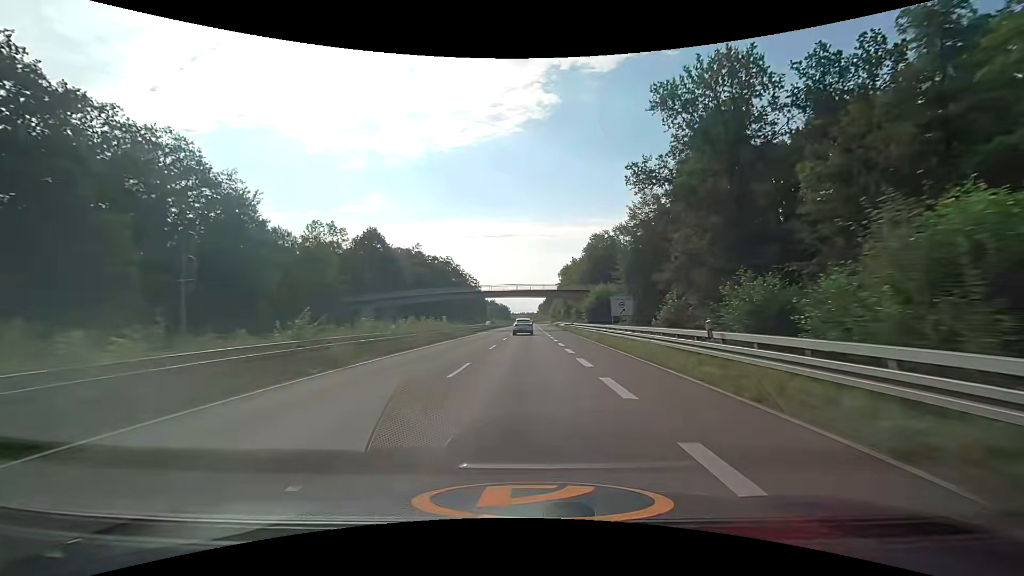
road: trunk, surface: asphalt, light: Day
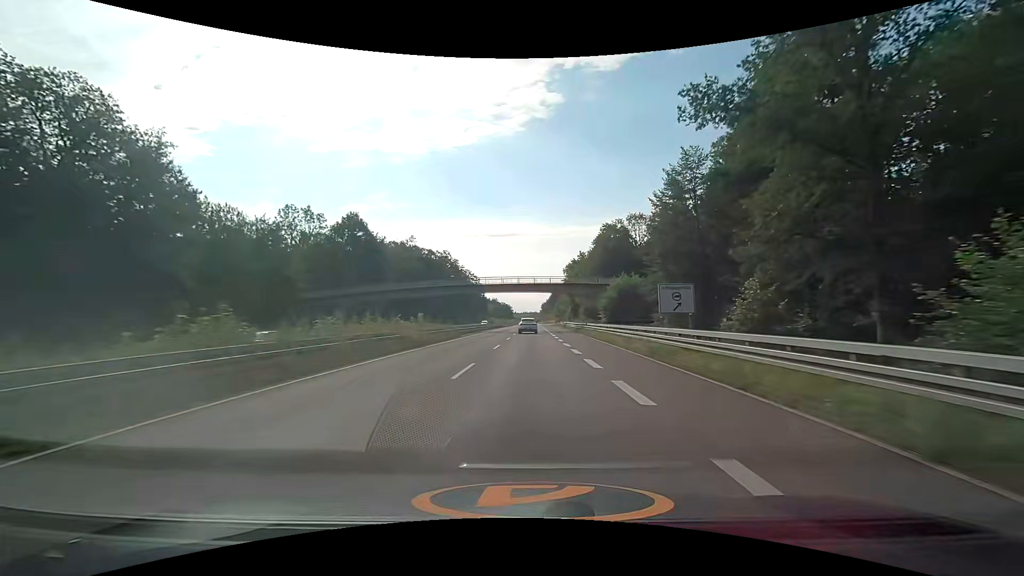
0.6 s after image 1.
(-0.1, +12.5) m; 0°
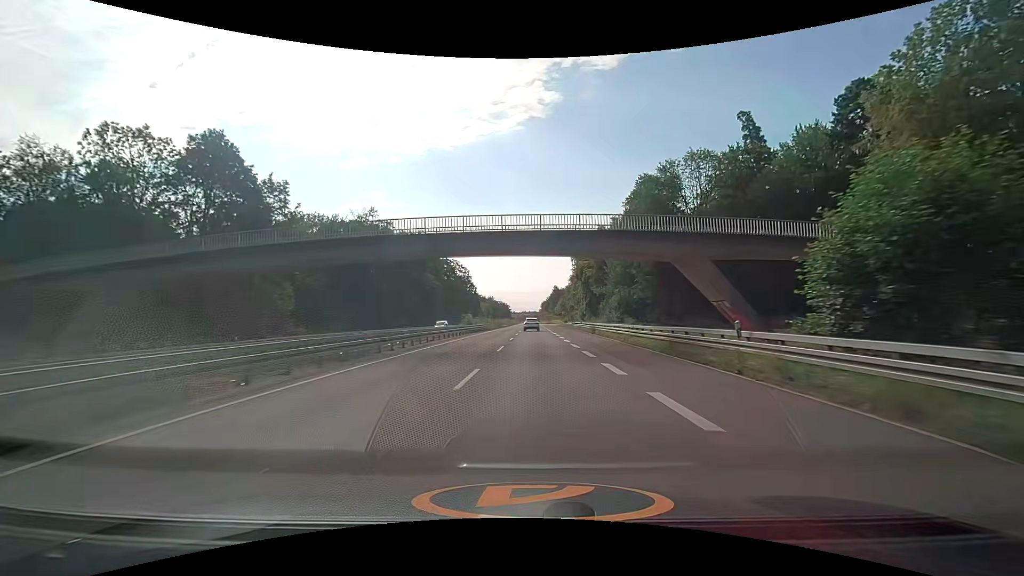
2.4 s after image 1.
(0.0, +37.6) m; 0°
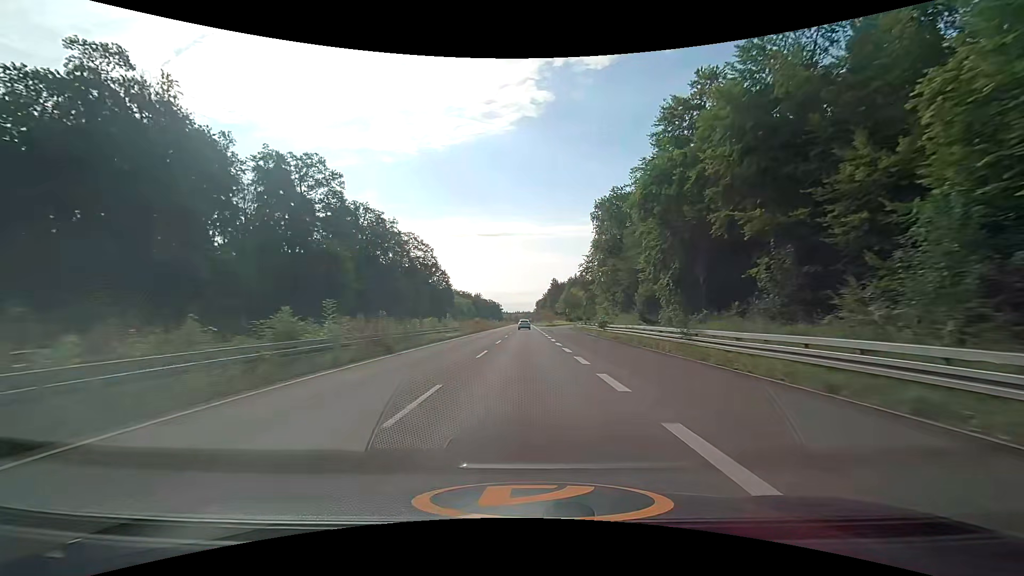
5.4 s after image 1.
(+0.9, +62.5) m; +1°
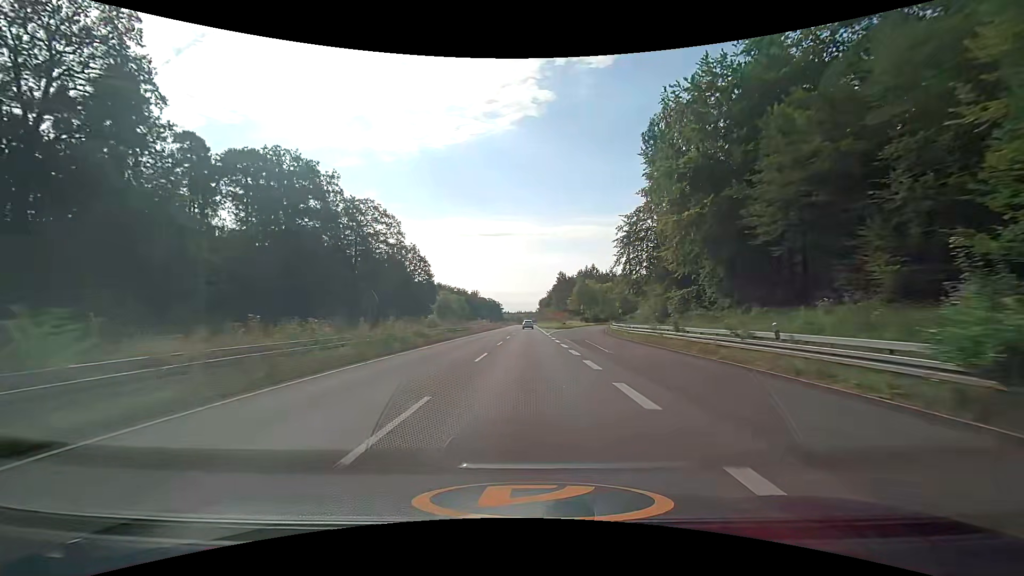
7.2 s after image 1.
(-0.3, +37.5) m; -1°
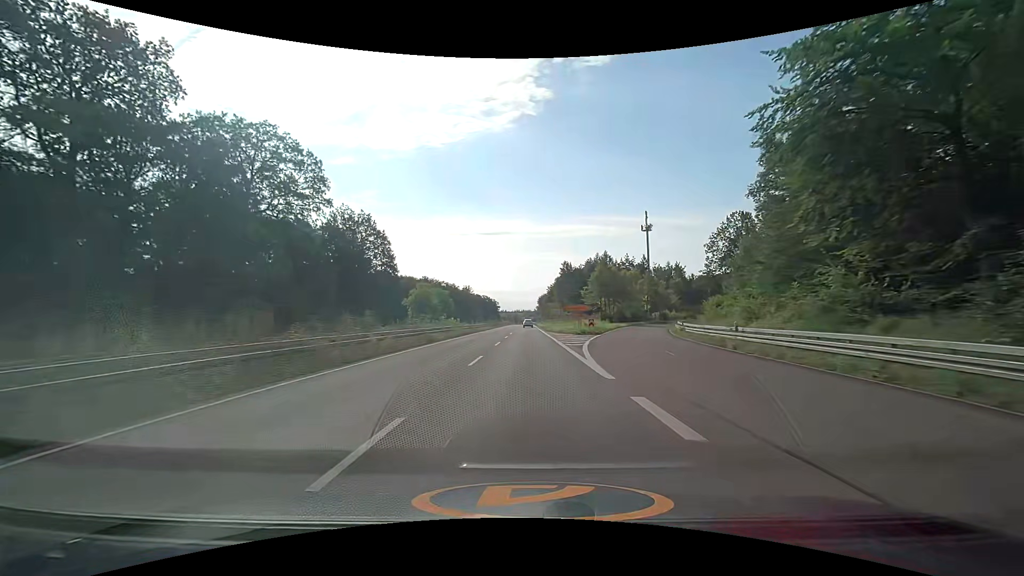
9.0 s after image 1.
(+0.1, +37.5) m; 0°
(0, +10) (0, +20) (0, +30) (0, +40) (0, +50) (0, +60) (0, +70) (0, +80) (0, +90) (0, +100) m
